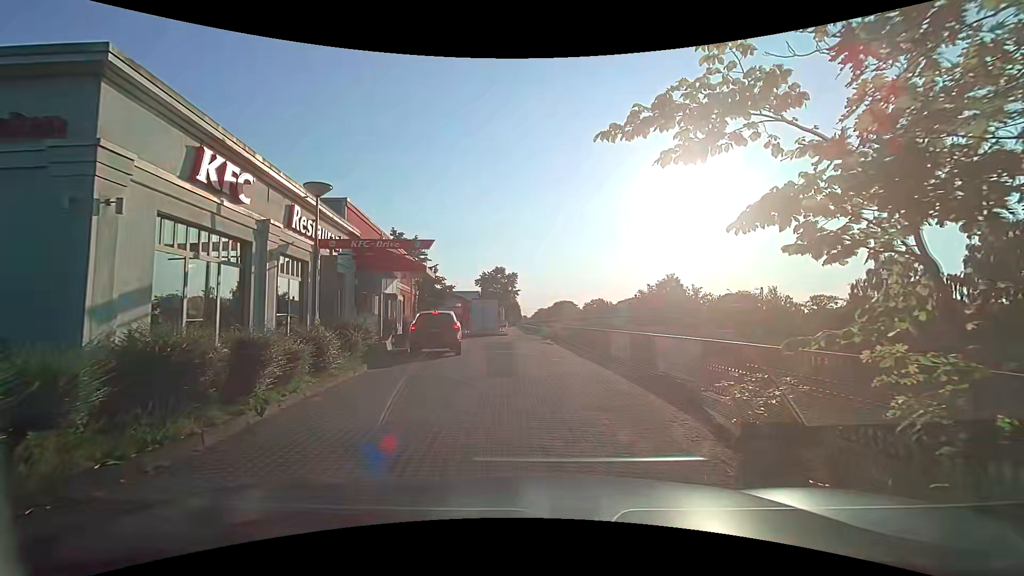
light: Day
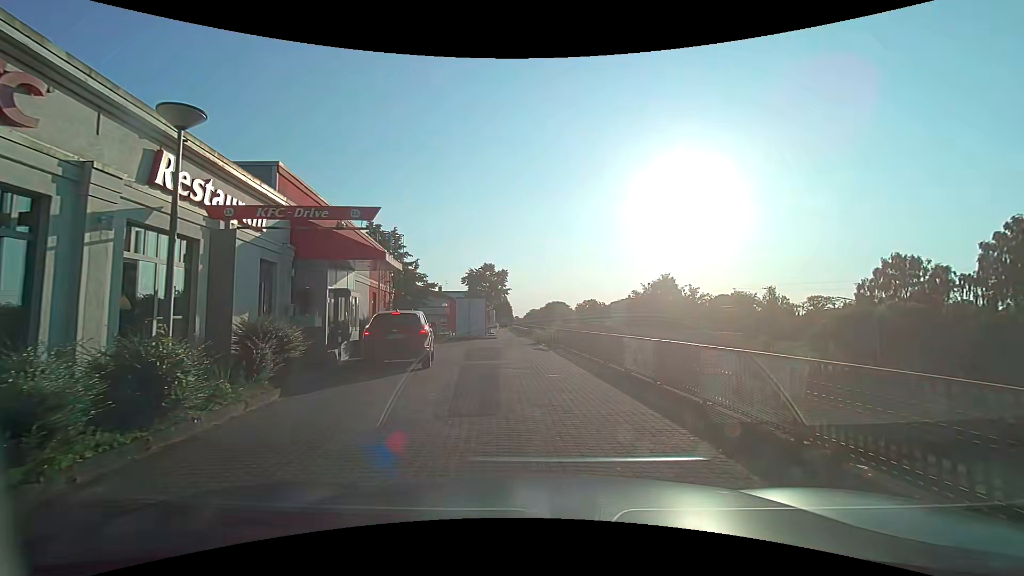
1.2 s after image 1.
(0.0, +4.0) m; +2°
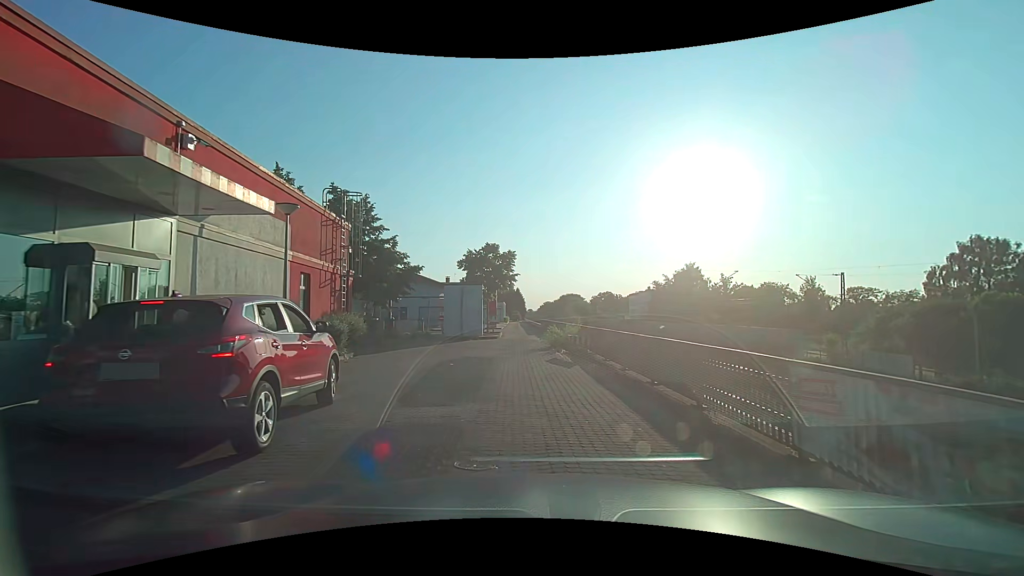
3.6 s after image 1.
(0.0, +8.9) m; -3°
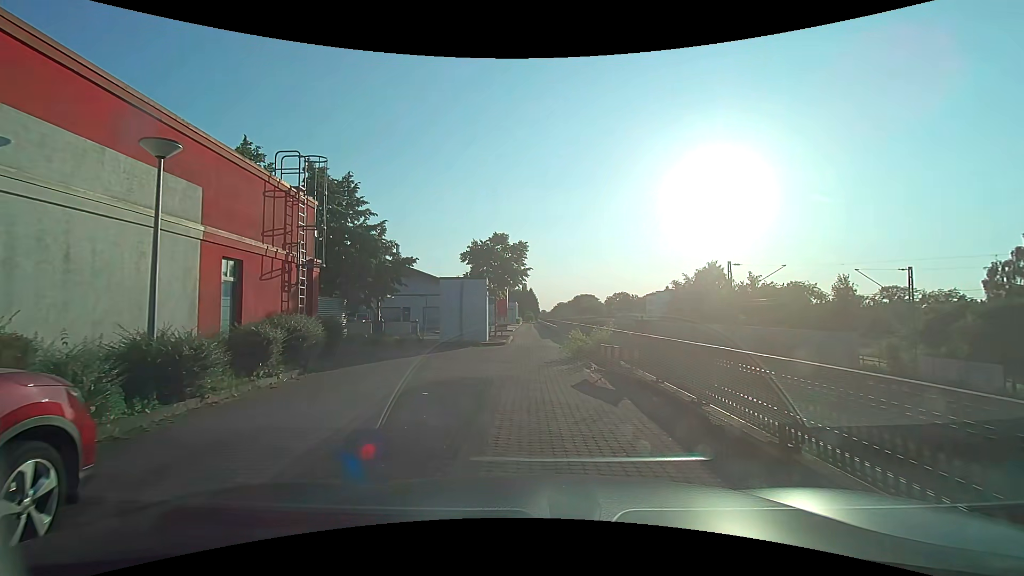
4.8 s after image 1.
(0.0, +4.9) m; 0°
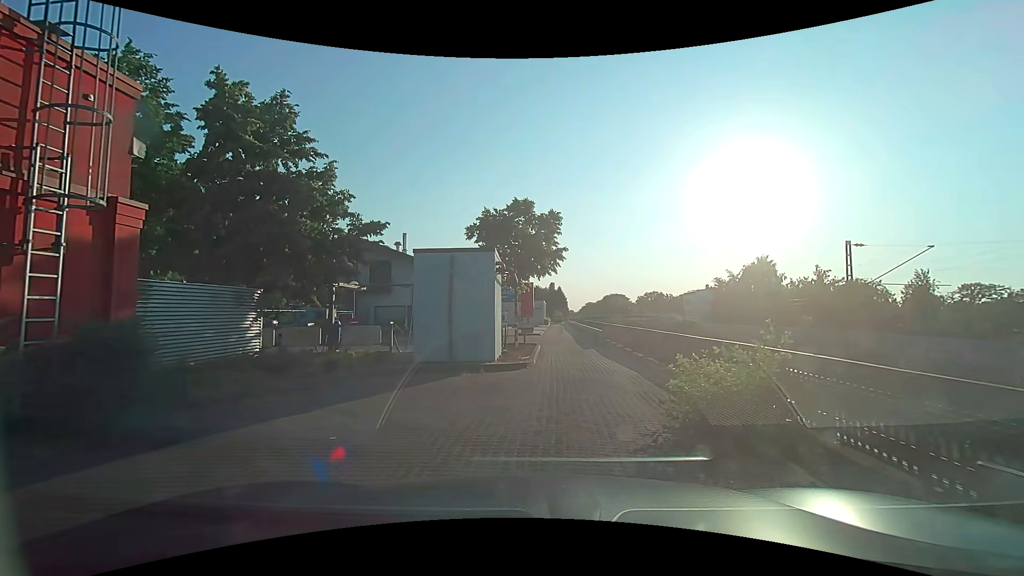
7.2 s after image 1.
(-0.3, +9.2) m; -2°
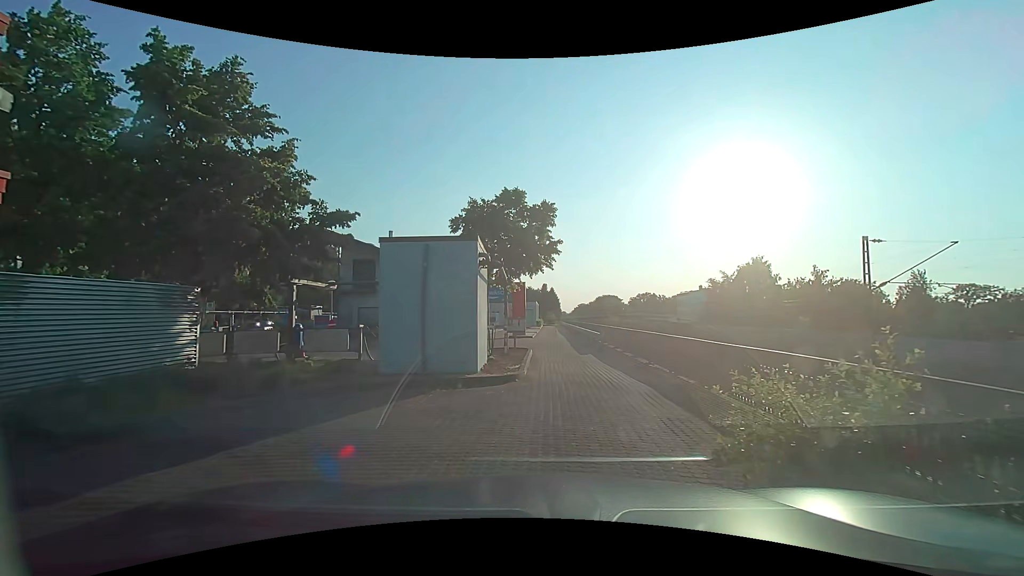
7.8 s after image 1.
(0.0, +2.1) m; 0°
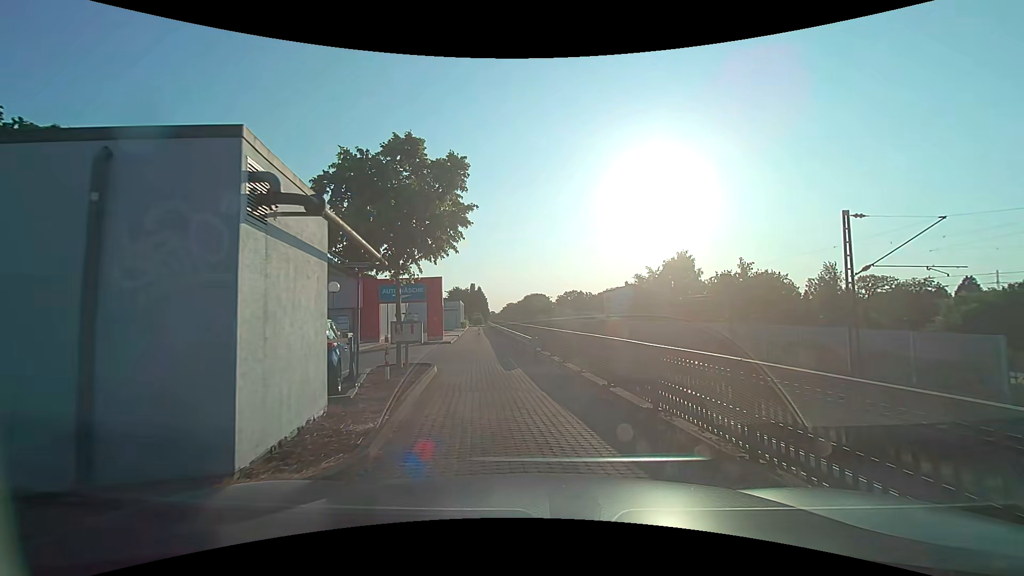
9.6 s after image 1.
(+0.3, +5.9) m; +7°
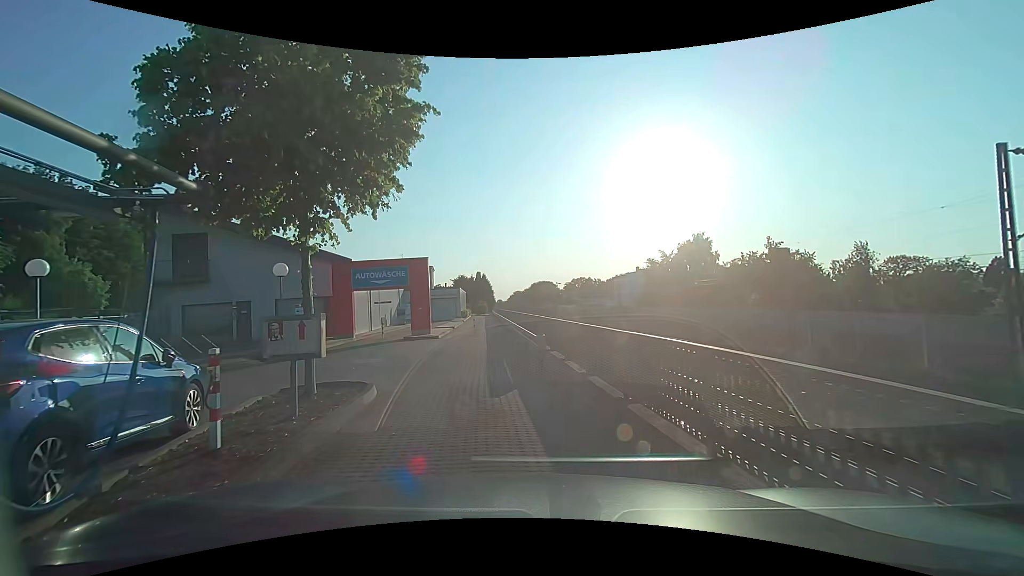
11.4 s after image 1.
(+0.1, +5.8) m; -1°
